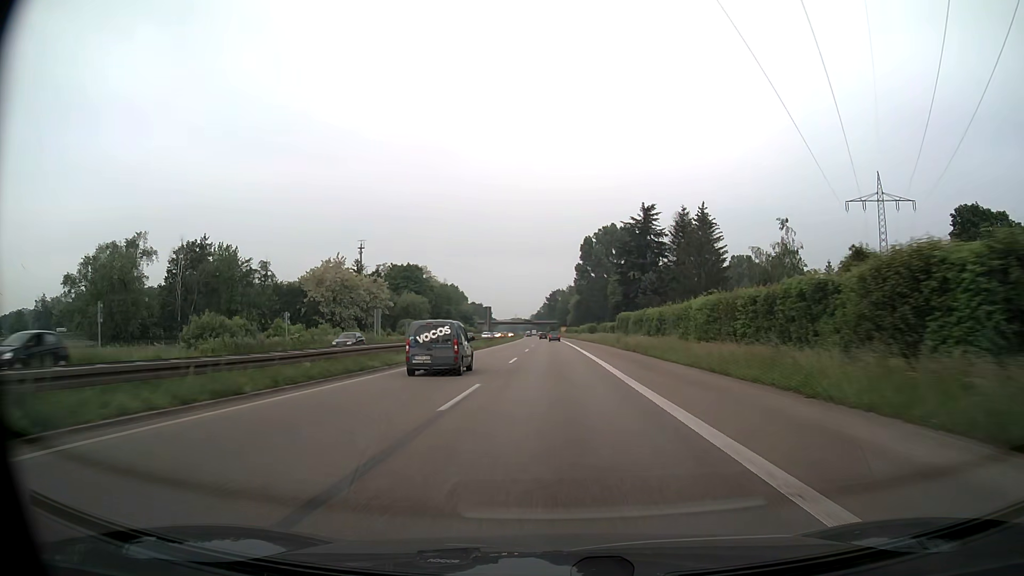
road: trunk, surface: asphalt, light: Day
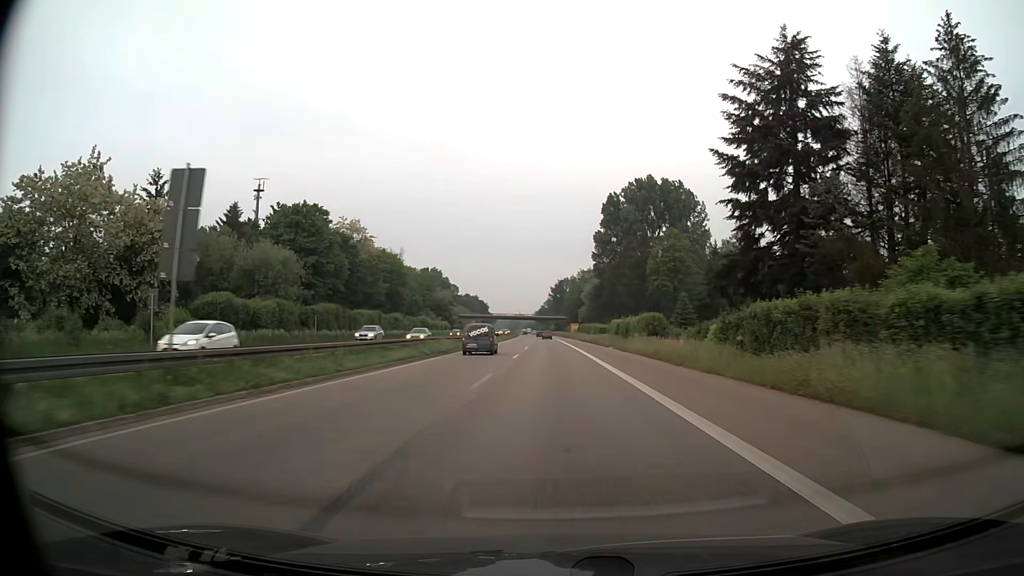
(-0.2, +70.2) m; 0°
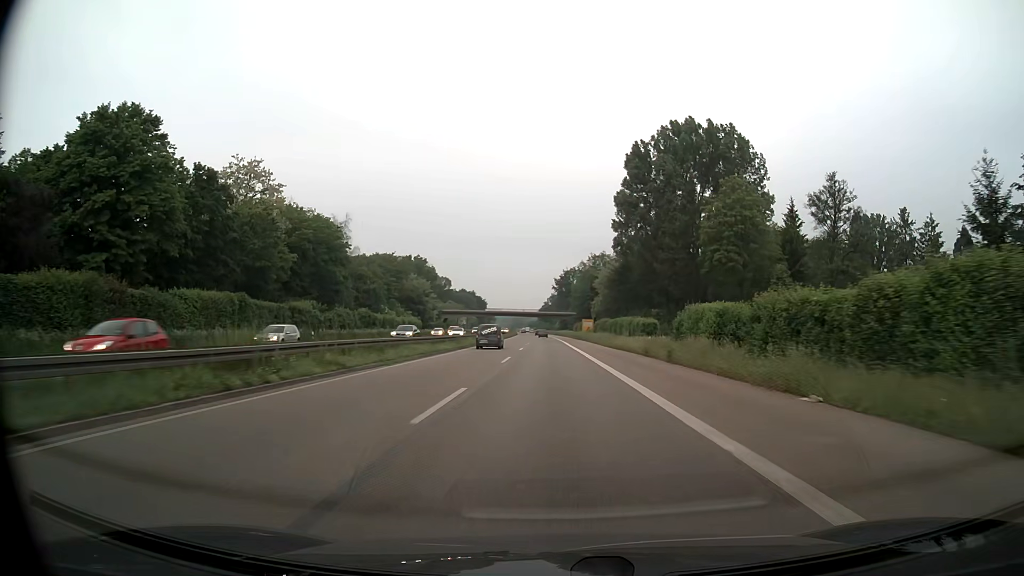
(-0.1, +42.3) m; 0°
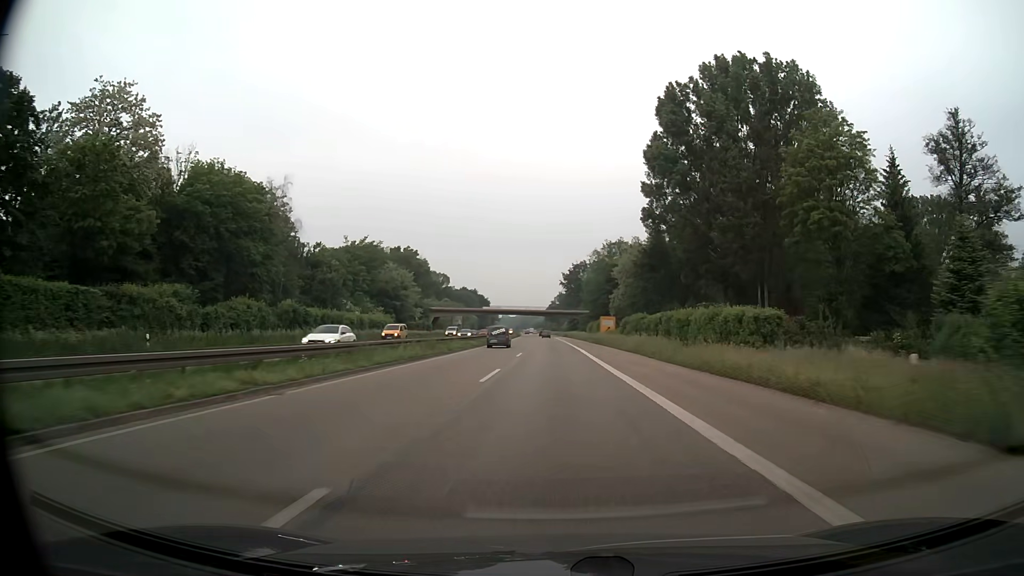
(-0.1, +28.3) m; 0°
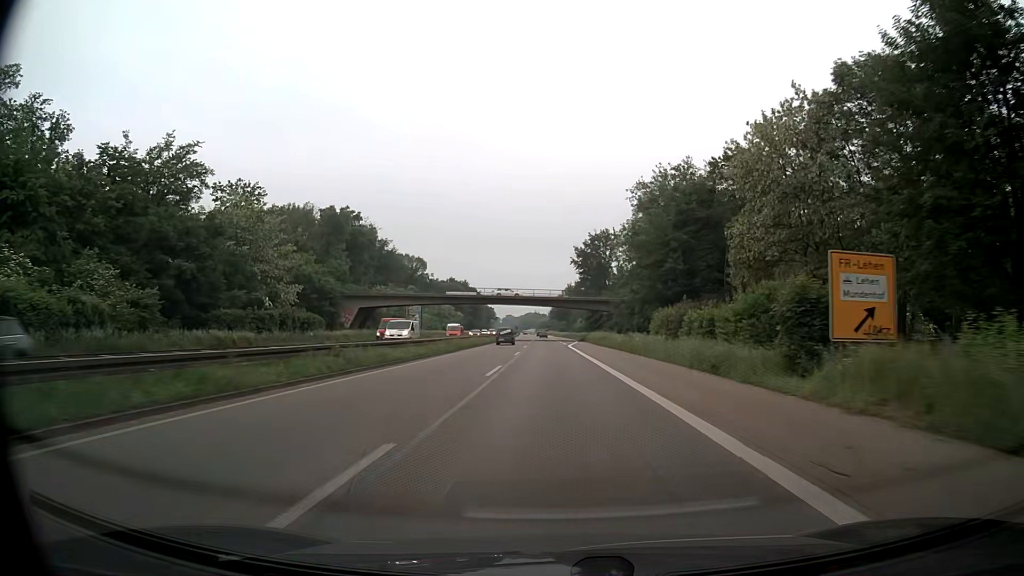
(-0.4, +70.9) m; 0°
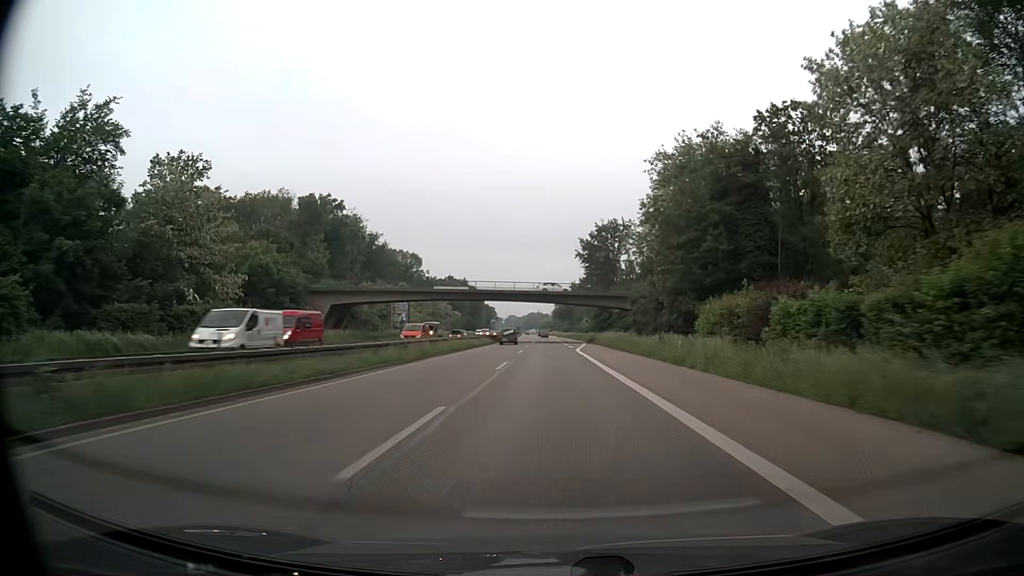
(-0.1, +14.2) m; 0°
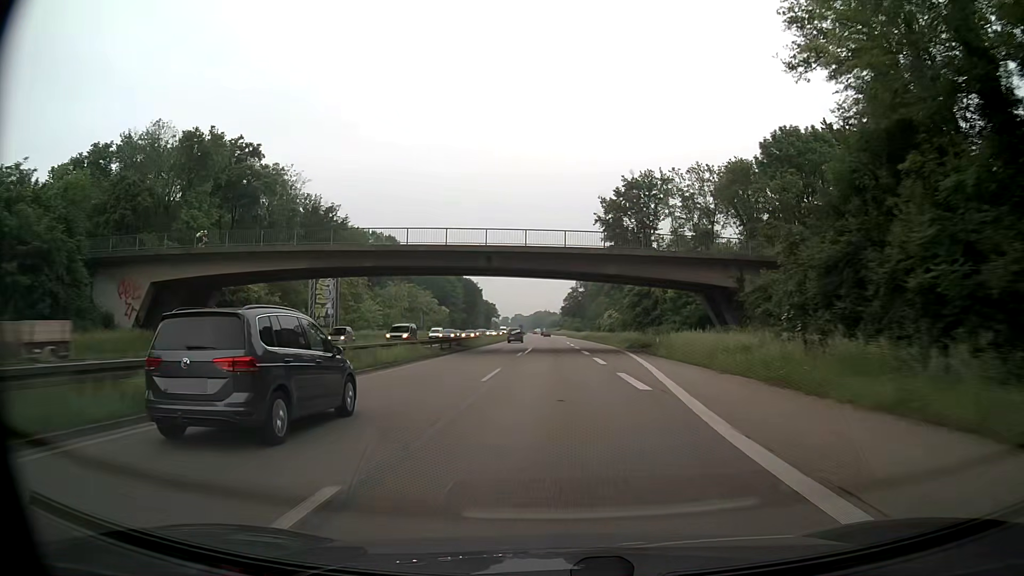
(-0.4, +43.0) m; -1°
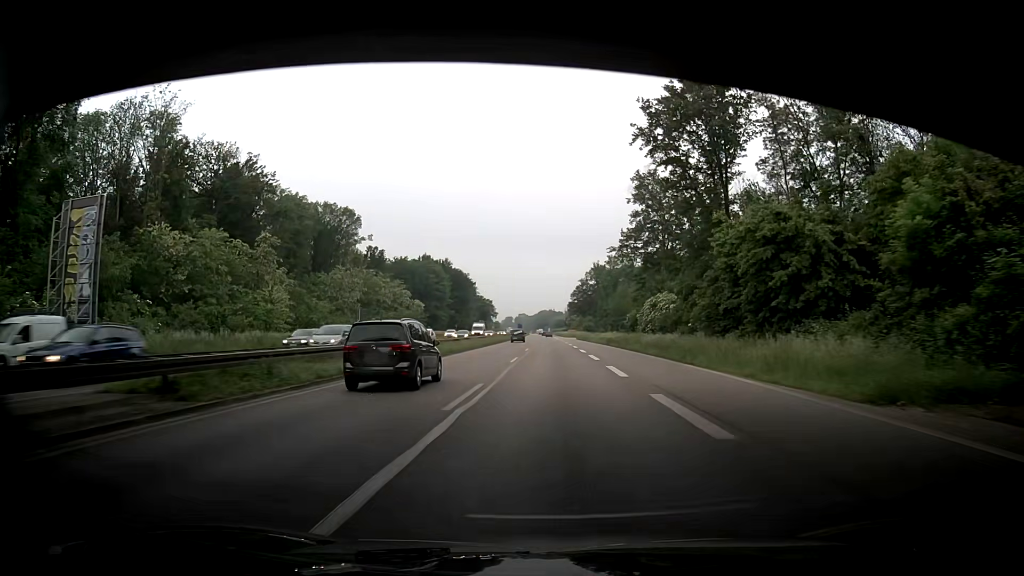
(-0.2, +43.2) m; -1°
(0, +10) (0, +20) (0, +30) (0, +40) (0, +50) (0, +60) (0, +70) (0, +80) (0, +90) (0, +100) m
